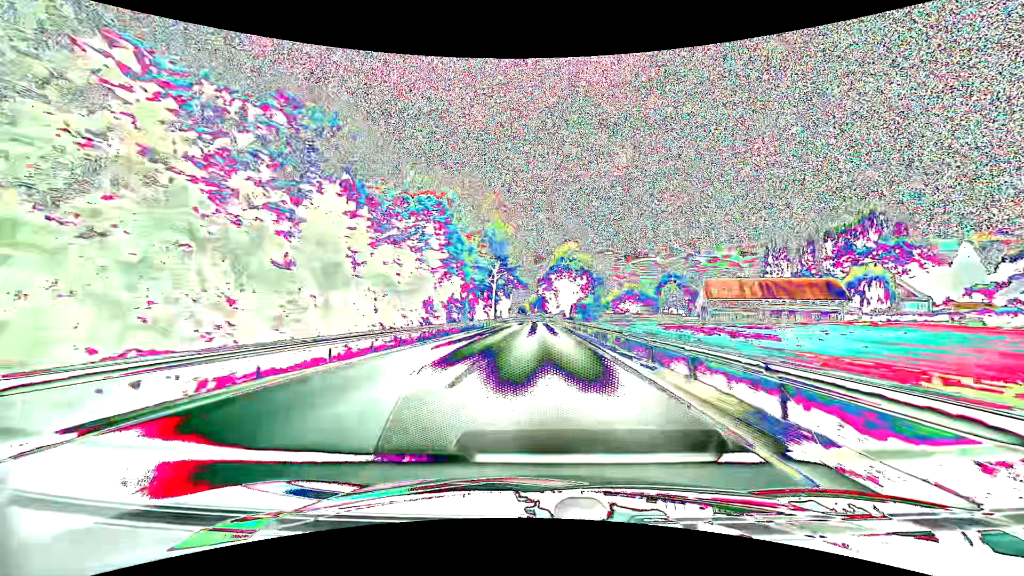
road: primary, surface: asphalt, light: Day
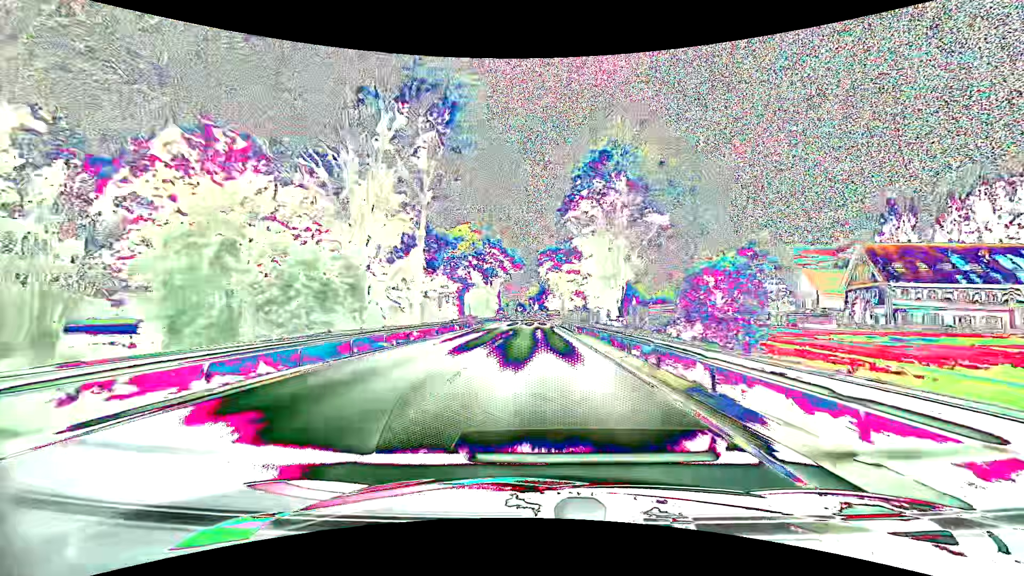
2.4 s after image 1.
(+0.1, +62.0) m; 0°
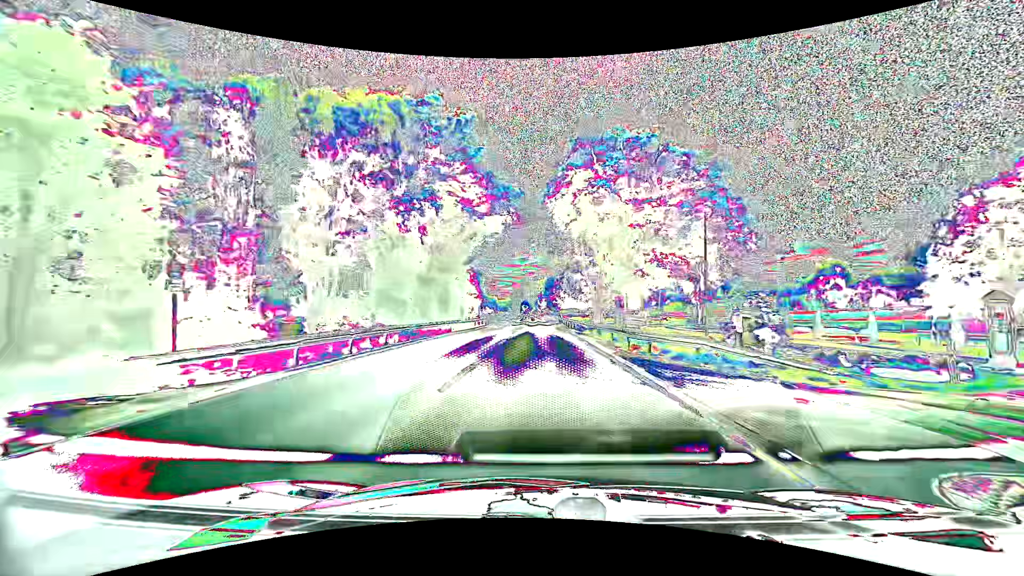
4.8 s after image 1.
(-0.4, +59.6) m; -1°
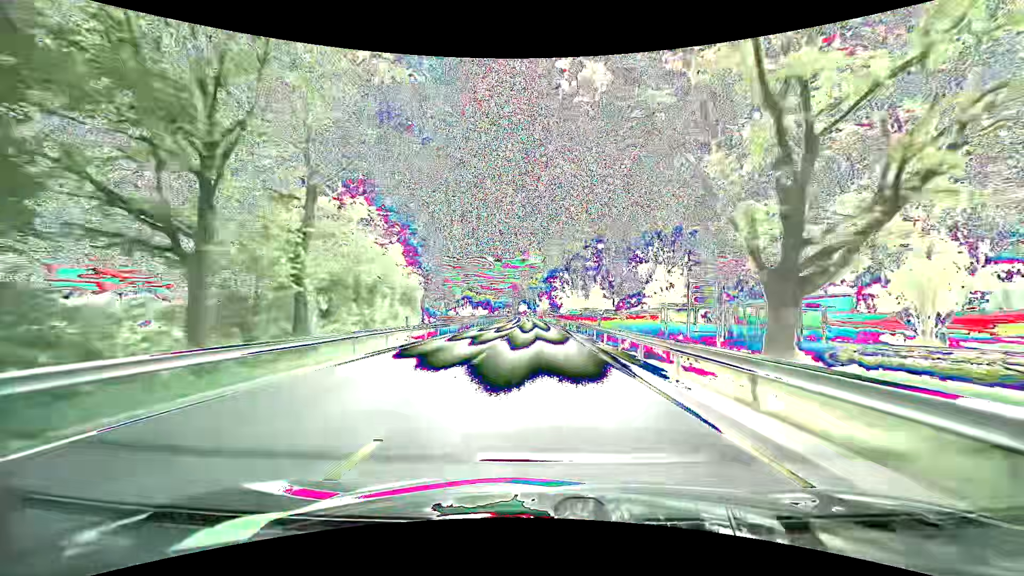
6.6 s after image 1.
(+0.1, +43.7) m; 0°
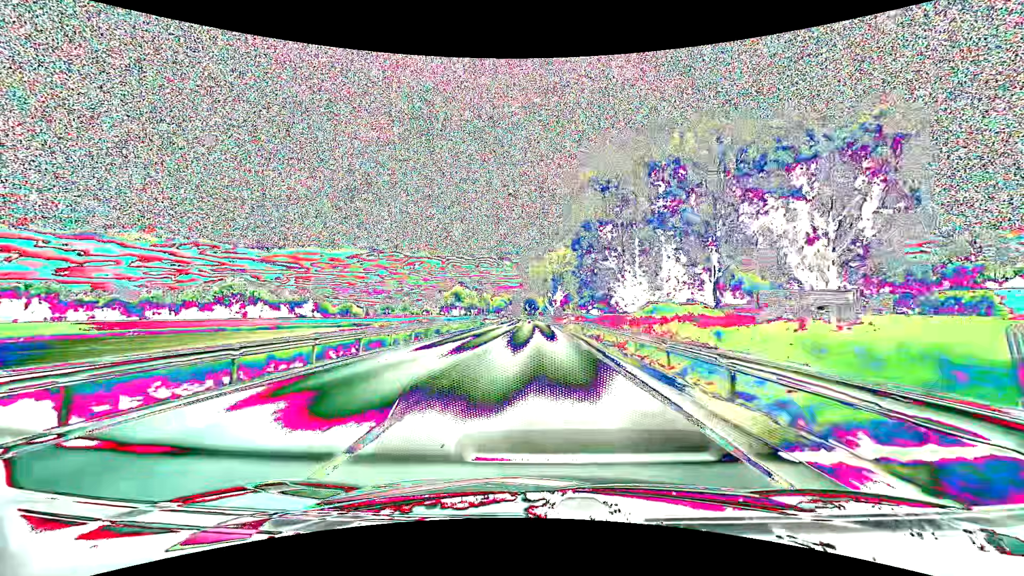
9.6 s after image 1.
(-0.5, +71.6) m; -1°
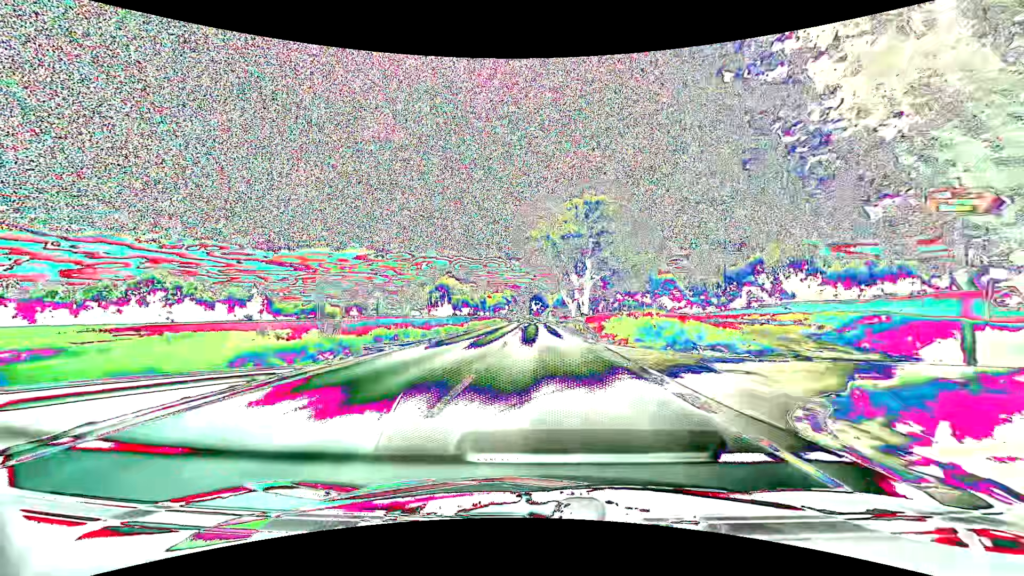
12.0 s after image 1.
(-0.6, +56.3) m; -1°
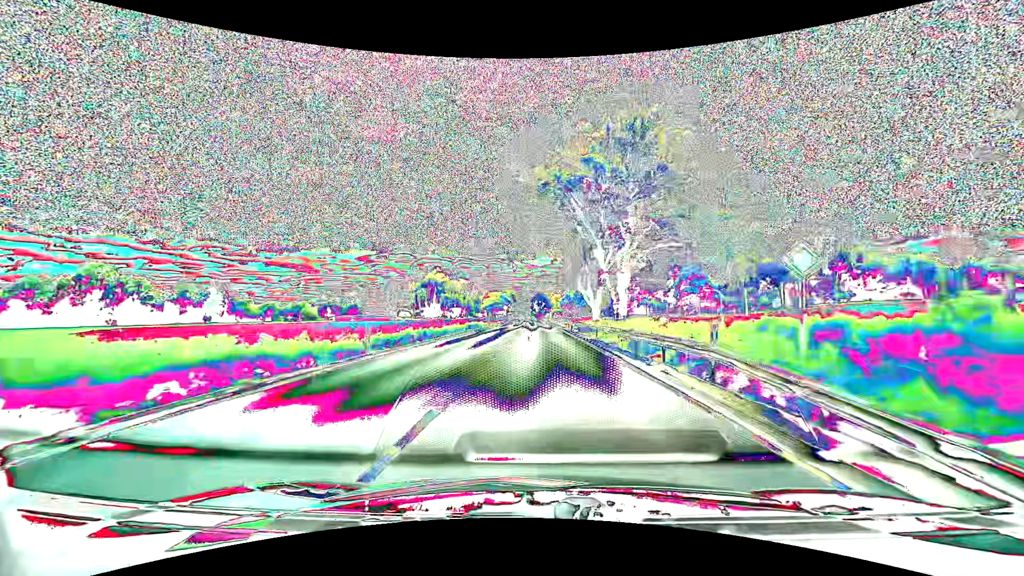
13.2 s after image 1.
(0.0, +27.9) m; 0°
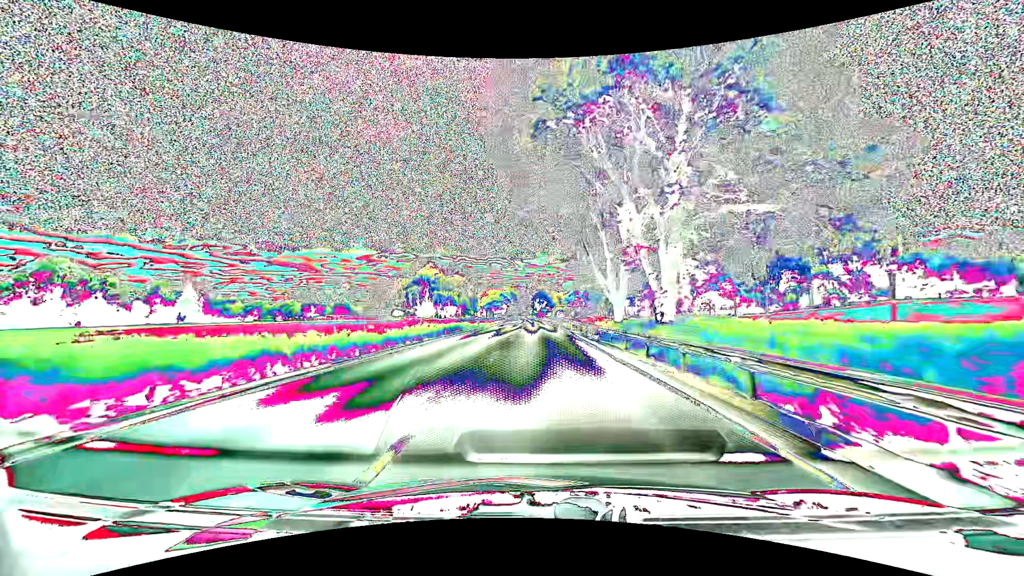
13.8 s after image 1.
(0.0, +13.9) m; 0°
(0, +10) (0, +20) (0, +30) (0, +40) (0, +50) (0, +60) (0, +70) (-1, +80) (-1, +90) (-1, +100) m
